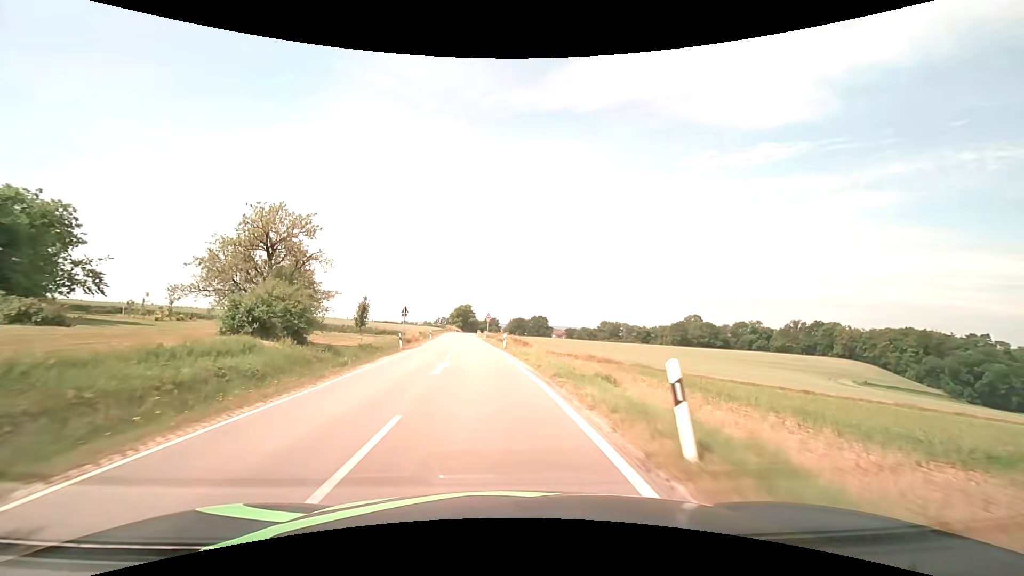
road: secondary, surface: asphalt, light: Day
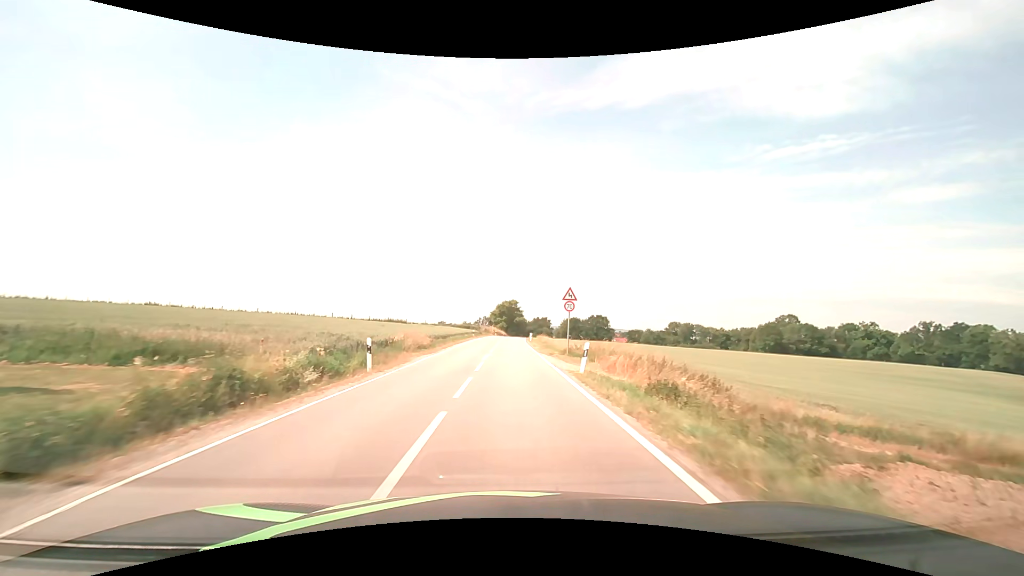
(-3.7, +47.3) m; -5°
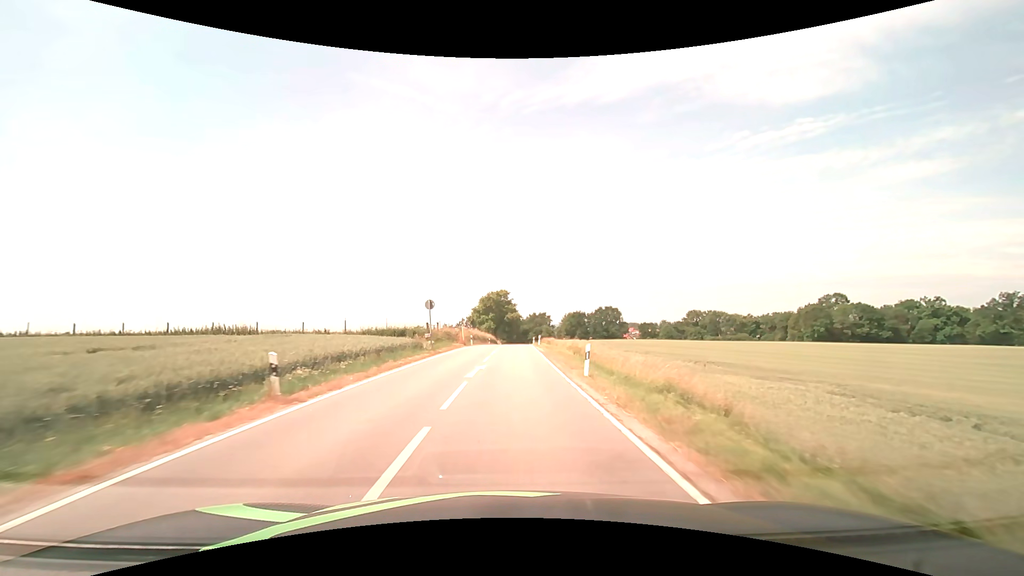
(+0.4, +49.5) m; +1°
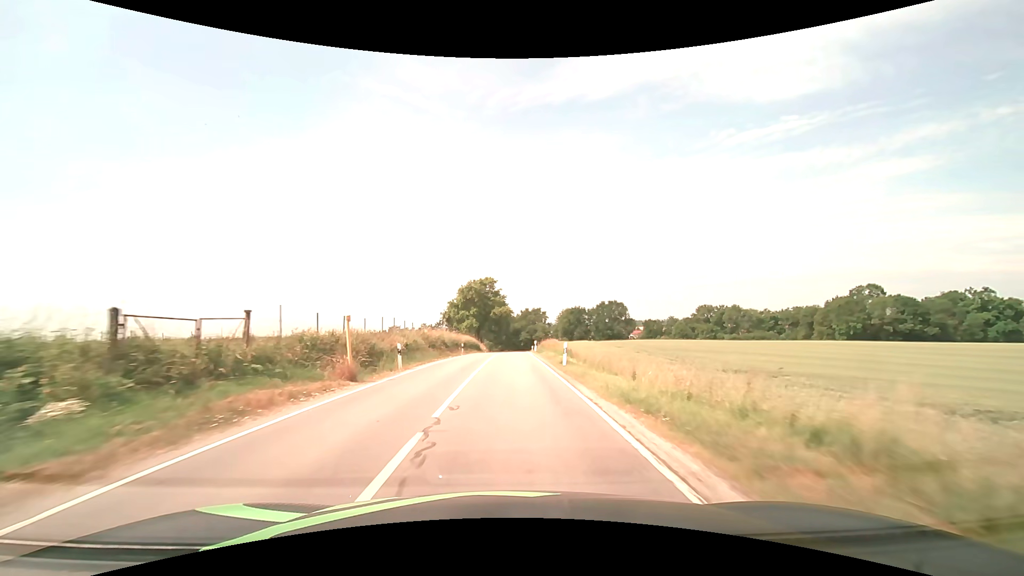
(+0.3, +30.5) m; +1°
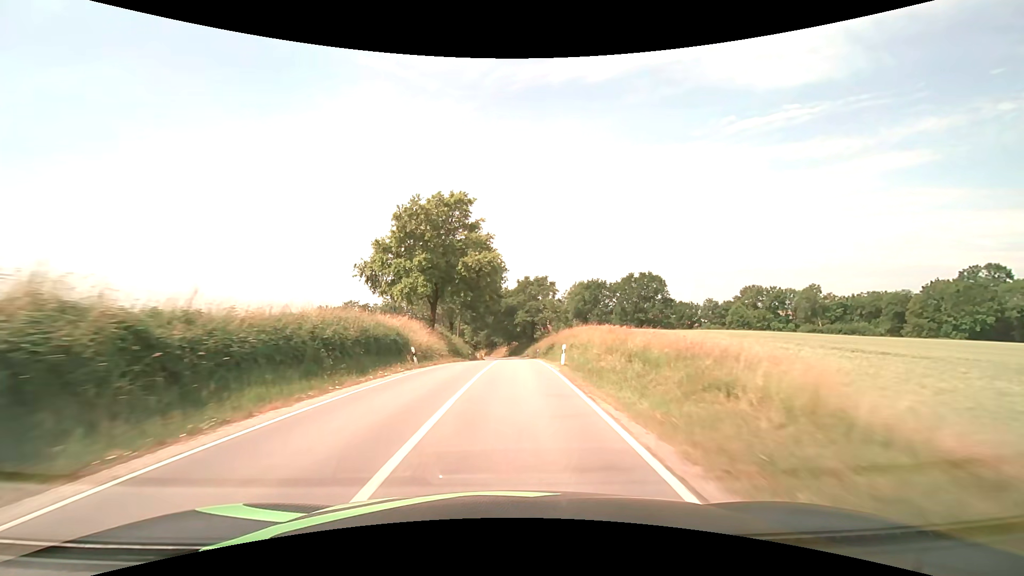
(+0.6, +52.7) m; +1°
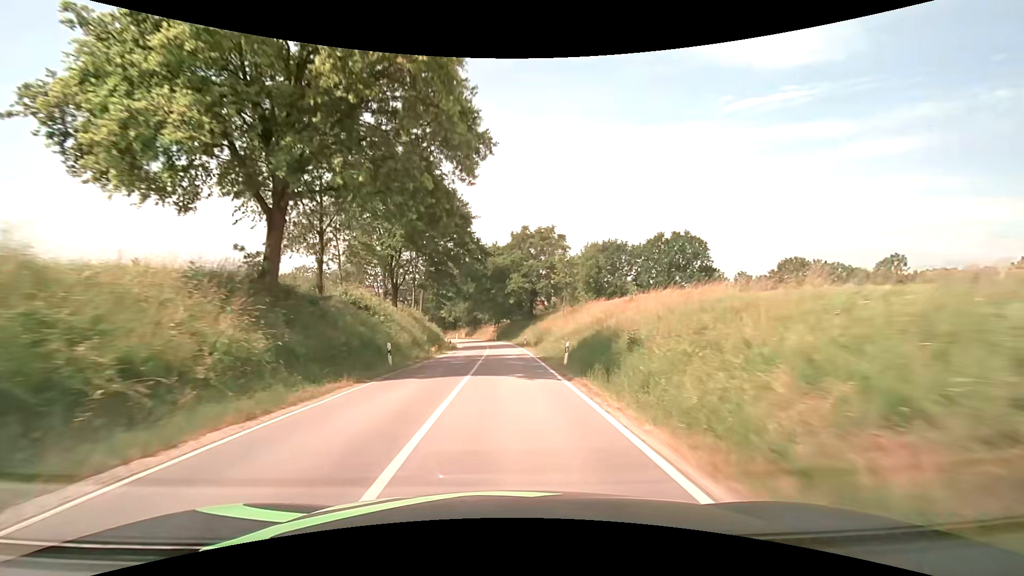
(+0.3, +32.2) m; +1°
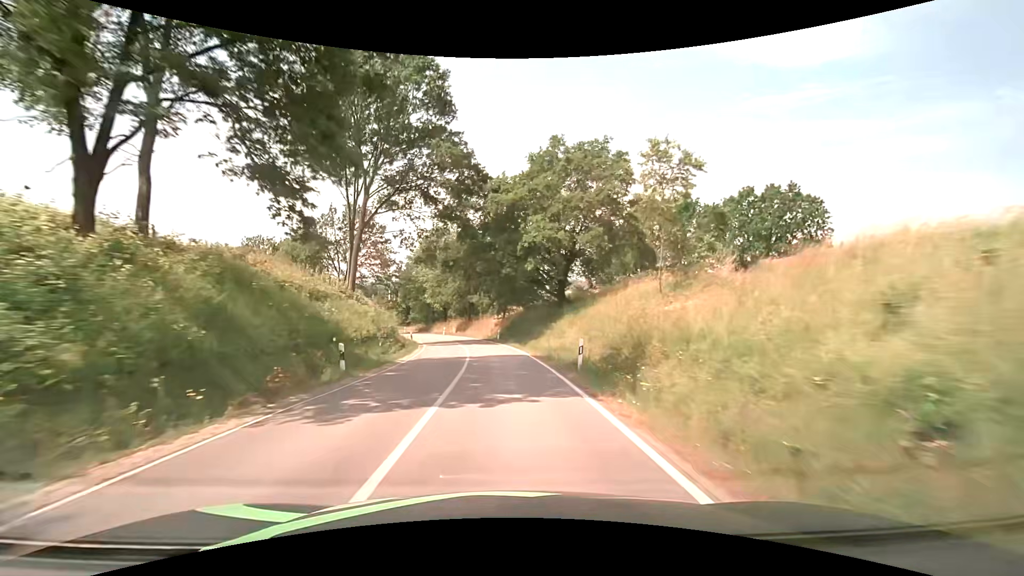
(-0.1, +32.2) m; -1°
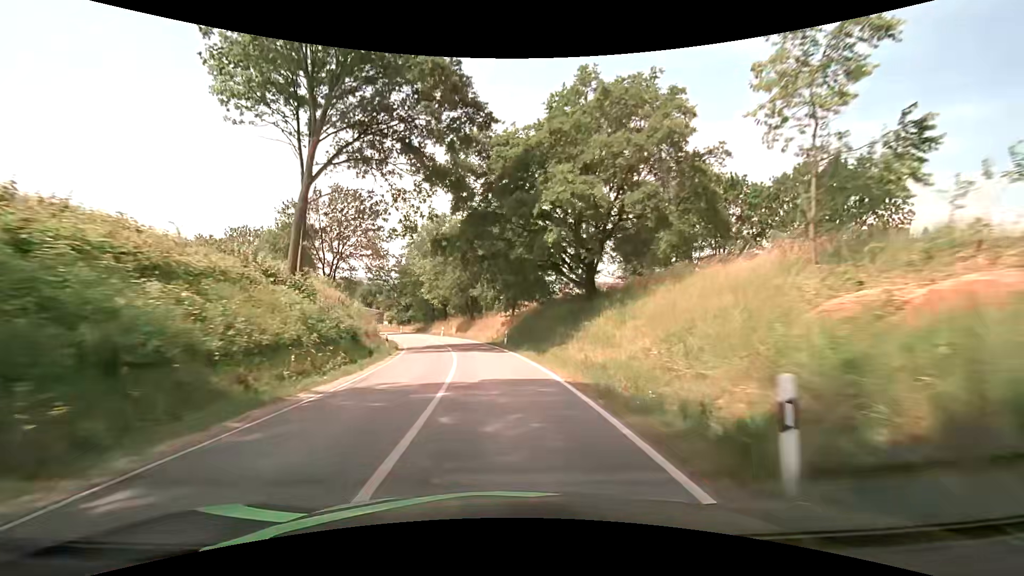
(0.0, +10.7) m; 0°
(0, +10) (-1, +20) (-2, +30) (-4, +40) (-6, +49) (-10, +59) (-13, +68) (-17, +77) (-21, +86) (-25, +96) m
